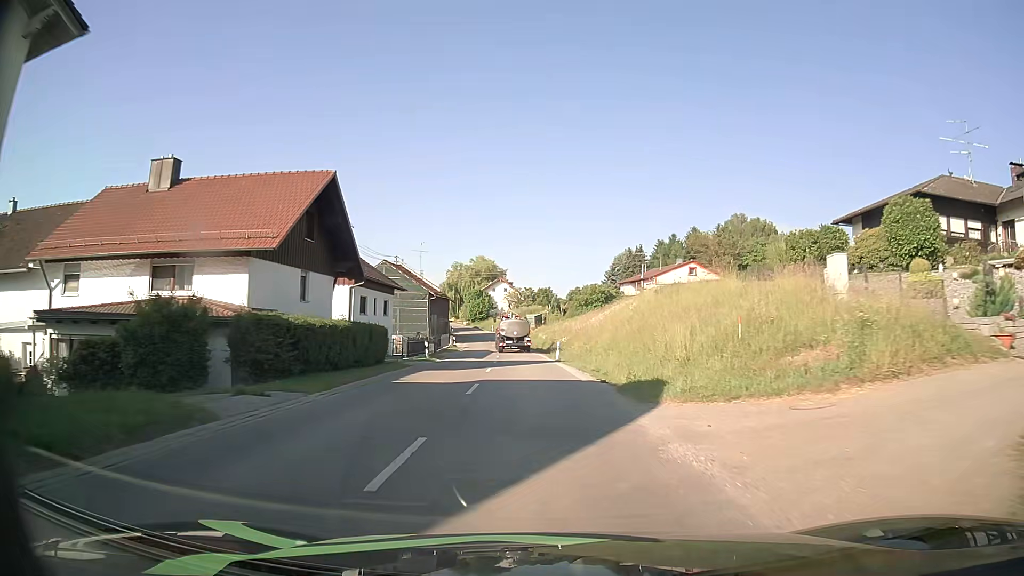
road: secondary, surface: asphalt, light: Day
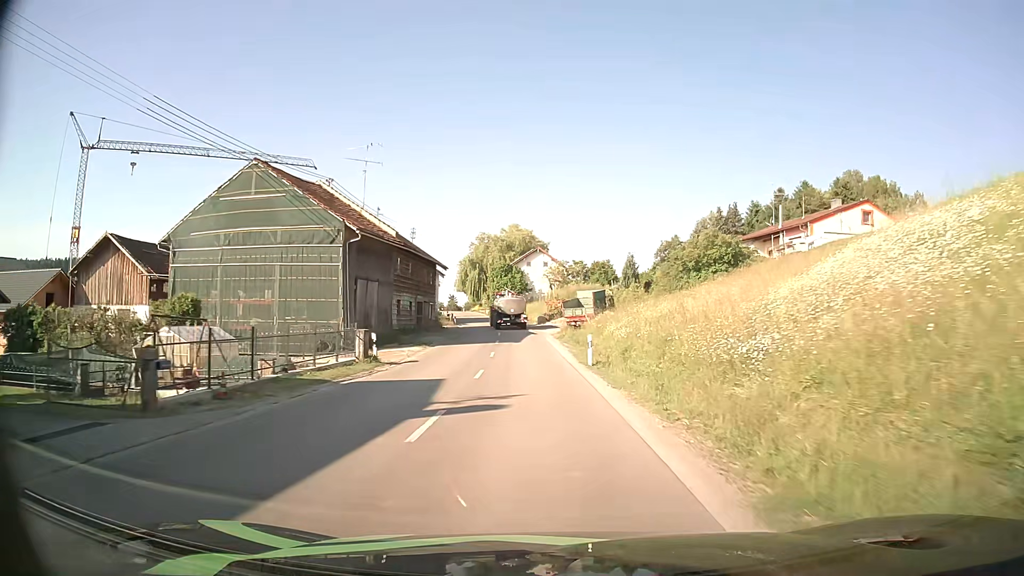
(-1.6, +43.3) m; -4°
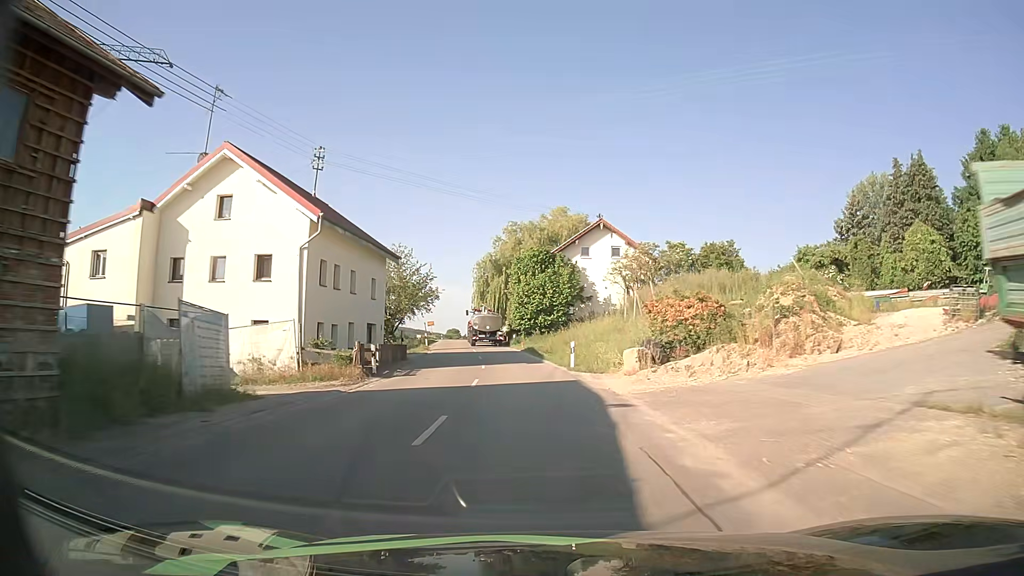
(-1.6, +45.3) m; -5°
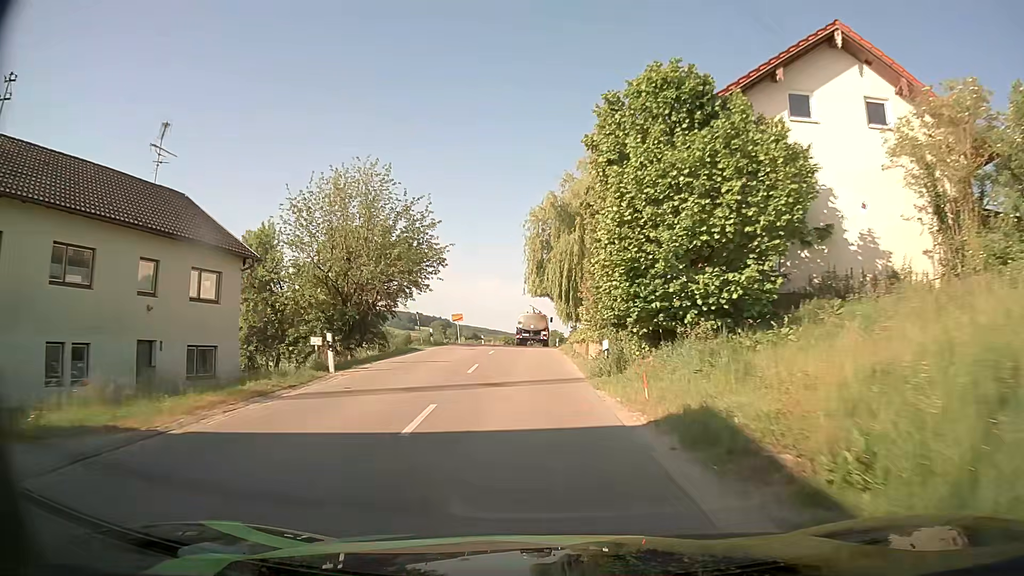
(-1.9, +36.4) m; -6°
(0, +10) (-1, +20) (-1, +30) (-1, +40) (-2, +50) (-2, +60) (-2, +70) (-1, +80) (-1, +90) (0, +100) m
